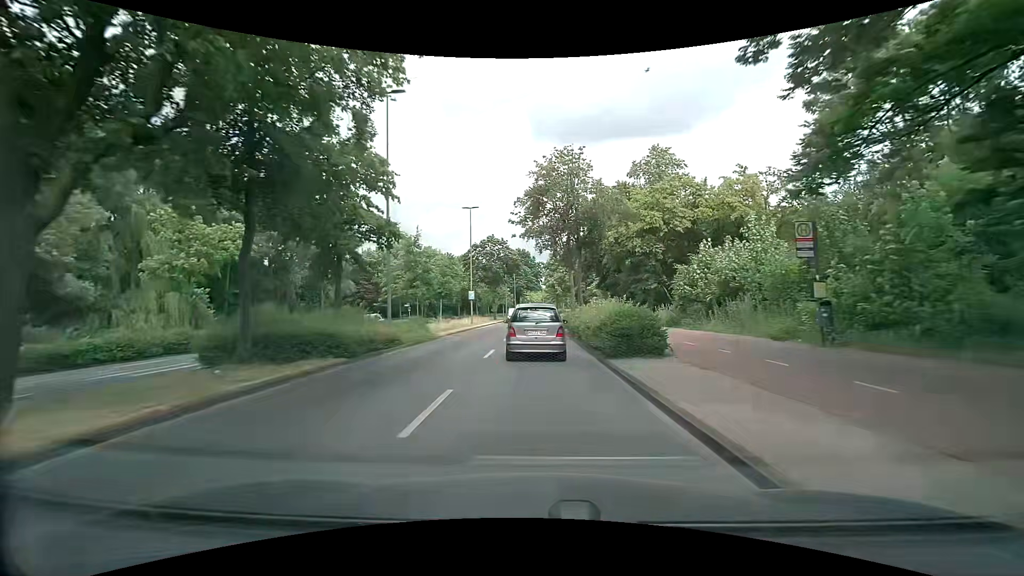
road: primary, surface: asphalt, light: Day
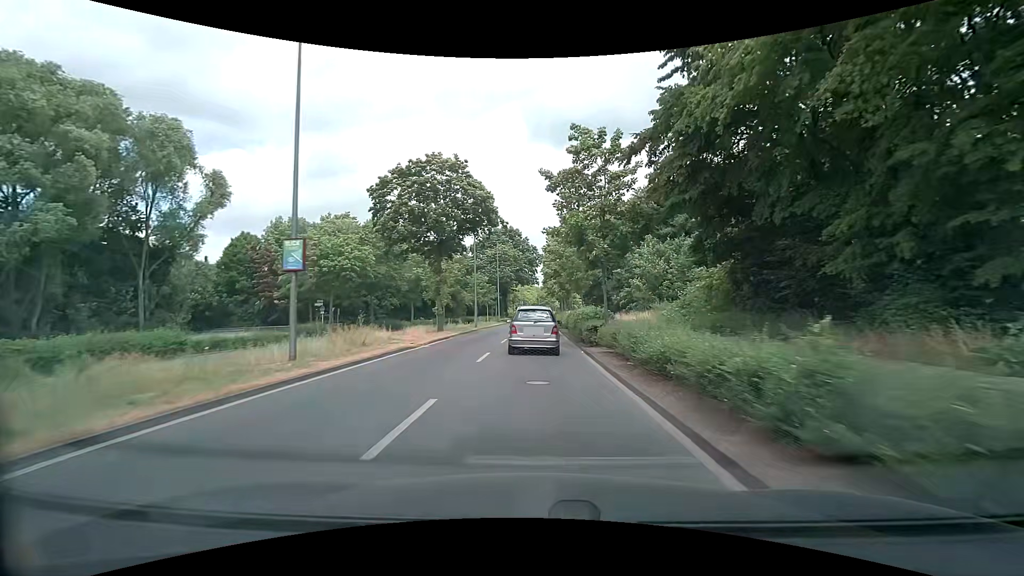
(+0.3, +37.1) m; +1°
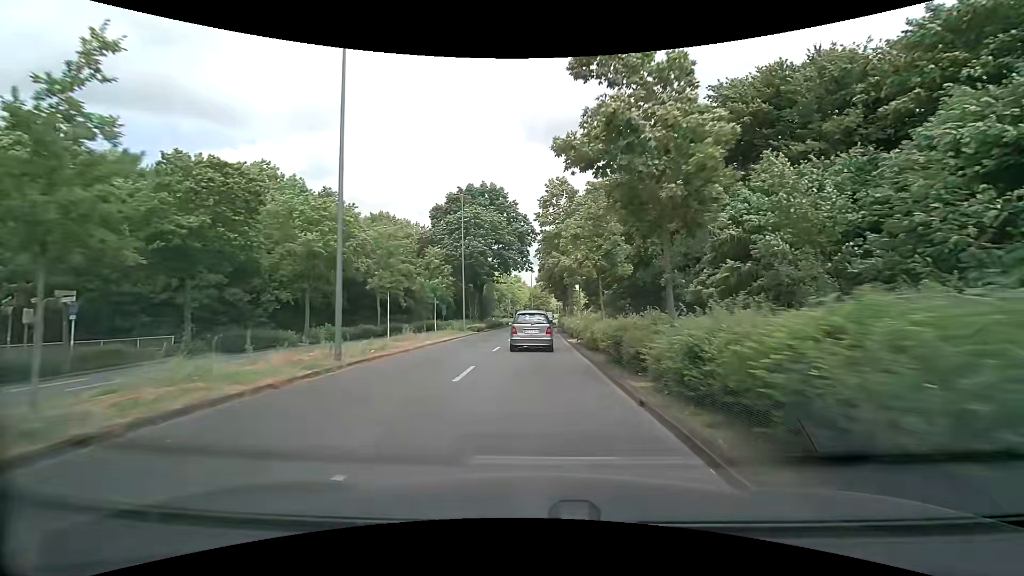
(-0.1, +30.7) m; 0°
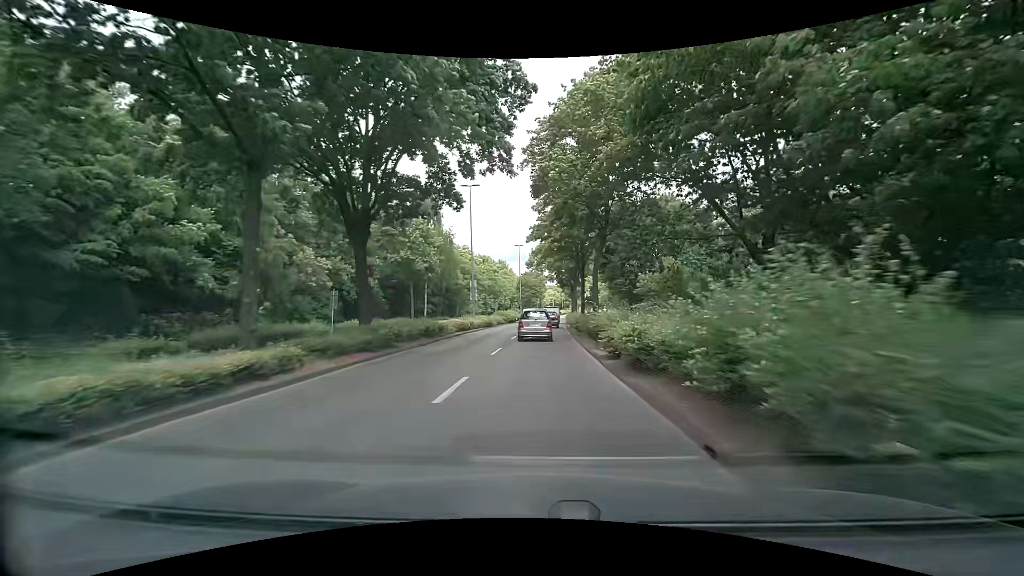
(+0.3, +38.6) m; +1°
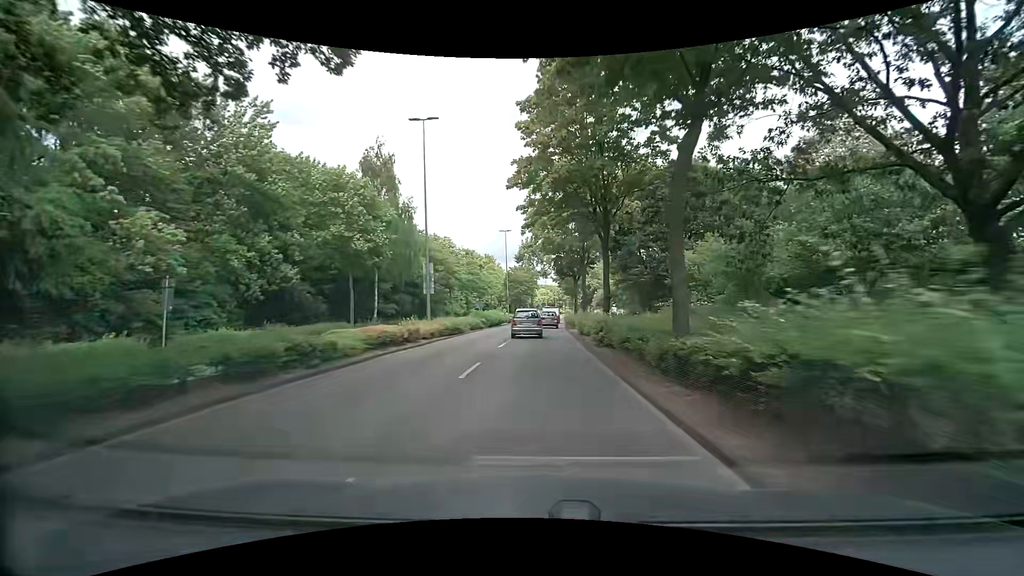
(+0.2, +15.4) m; +1°
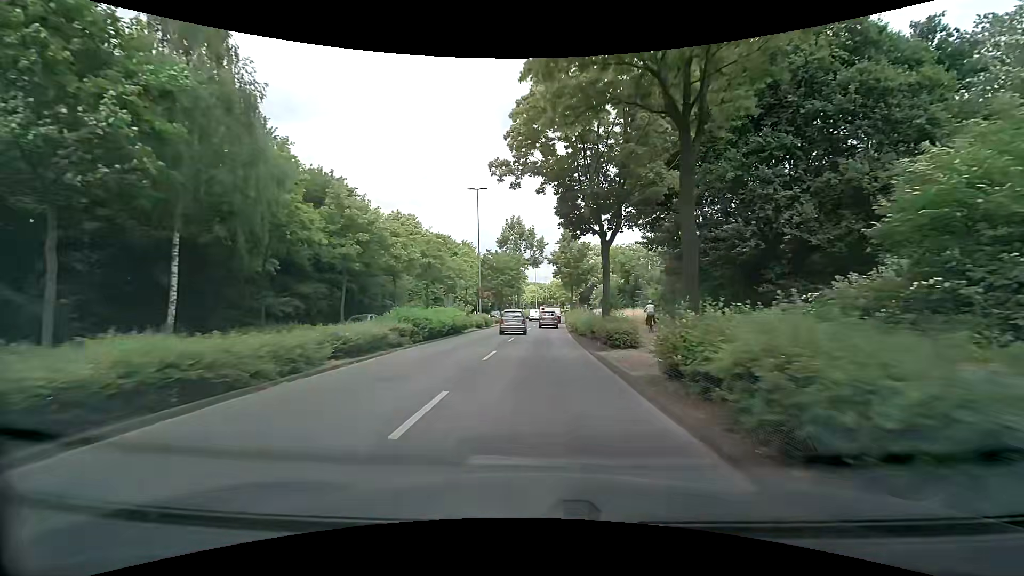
(+0.2, +23.0) m; +1°
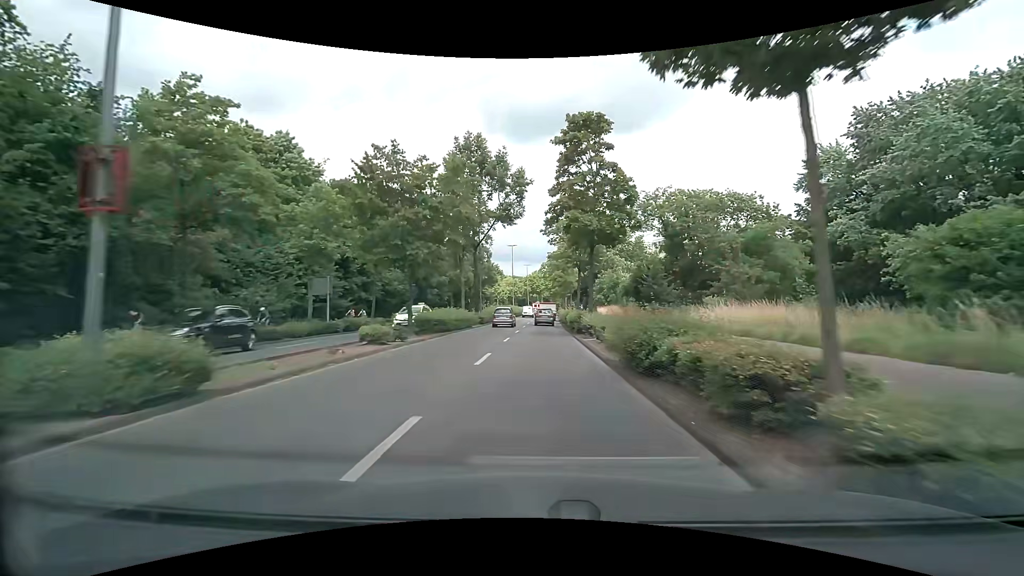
(+0.5, +38.1) m; +2°
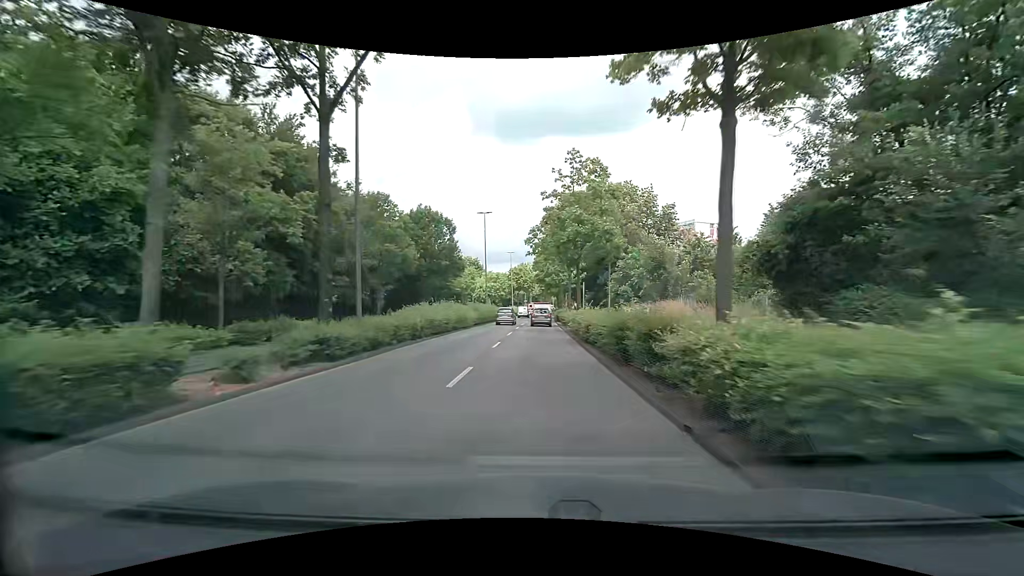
(+0.5, +30.5) m; +2°
(0, +10) (0, +20) (0, +30) (0, +40) (0, +50) (0, +60) (+1, +70) (+1, +80) (+1, +90) (+1, +100) m
